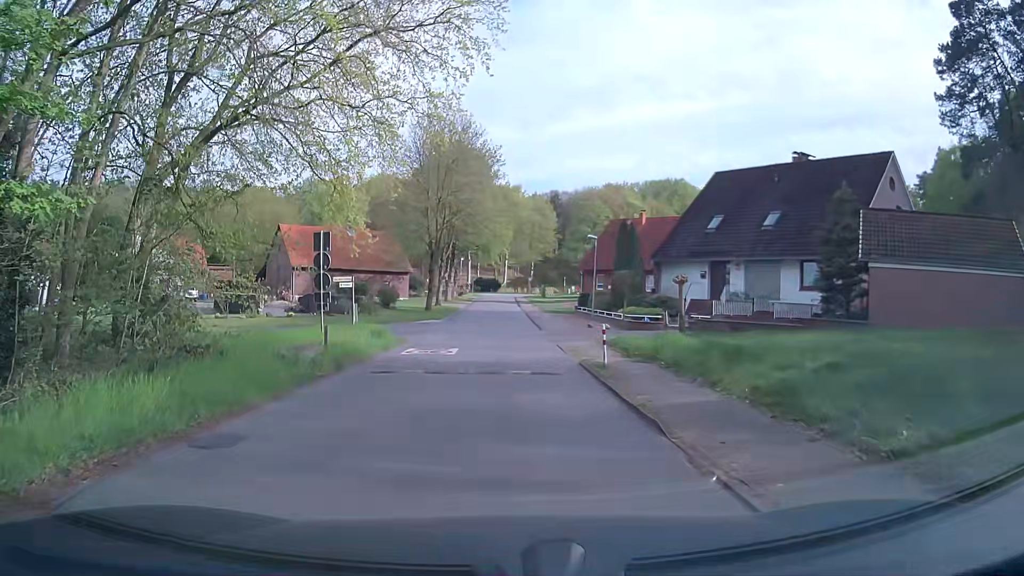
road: residential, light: Day
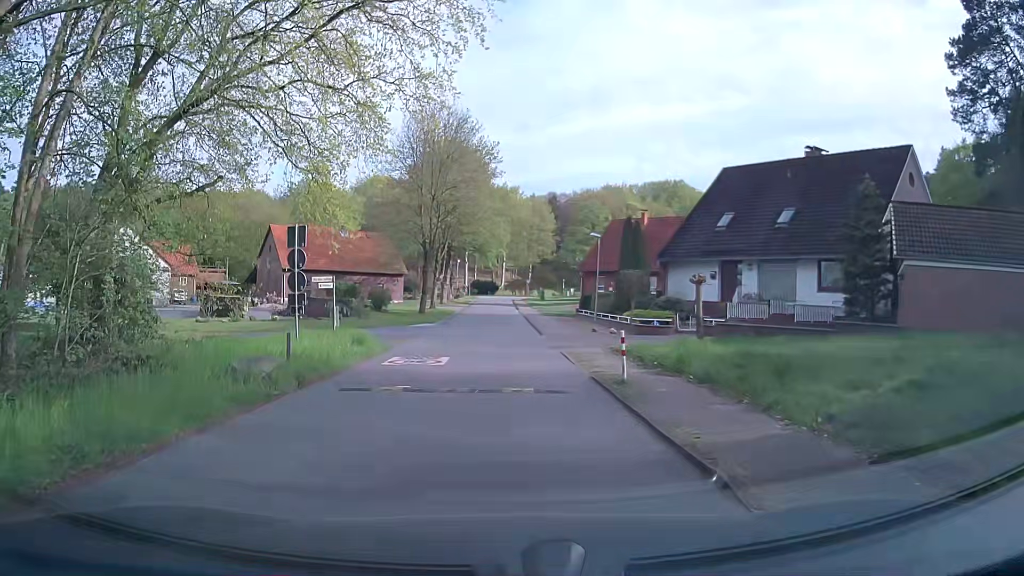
(0.0, +2.4) m; -1°
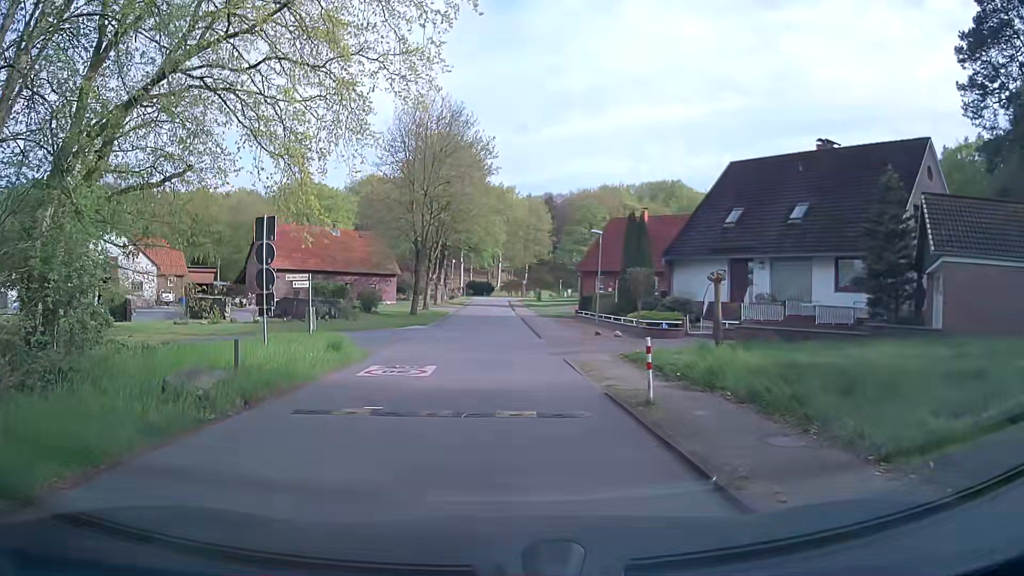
(+0.1, +2.2) m; +2°
